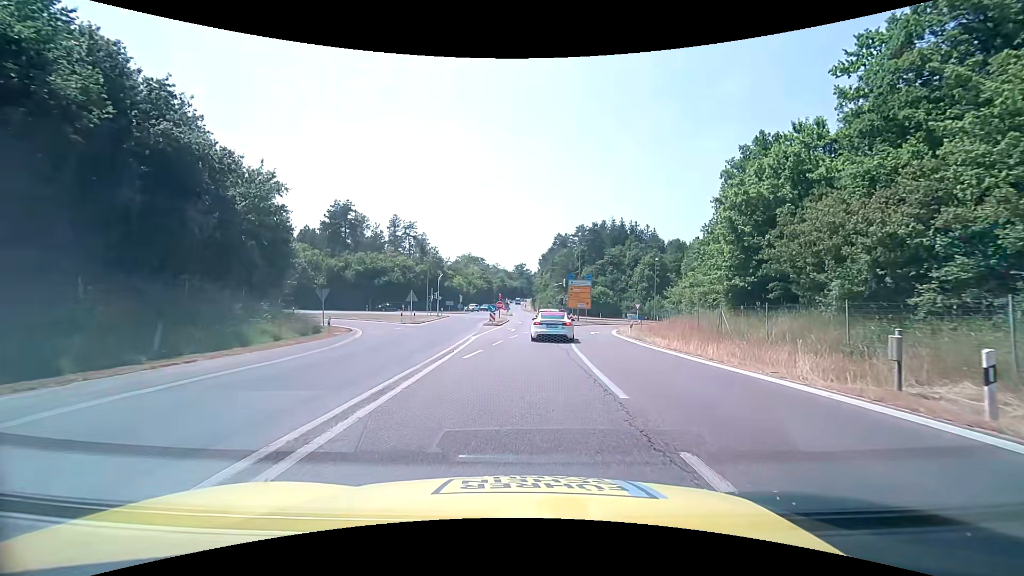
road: motorway_link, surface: asphalt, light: Day
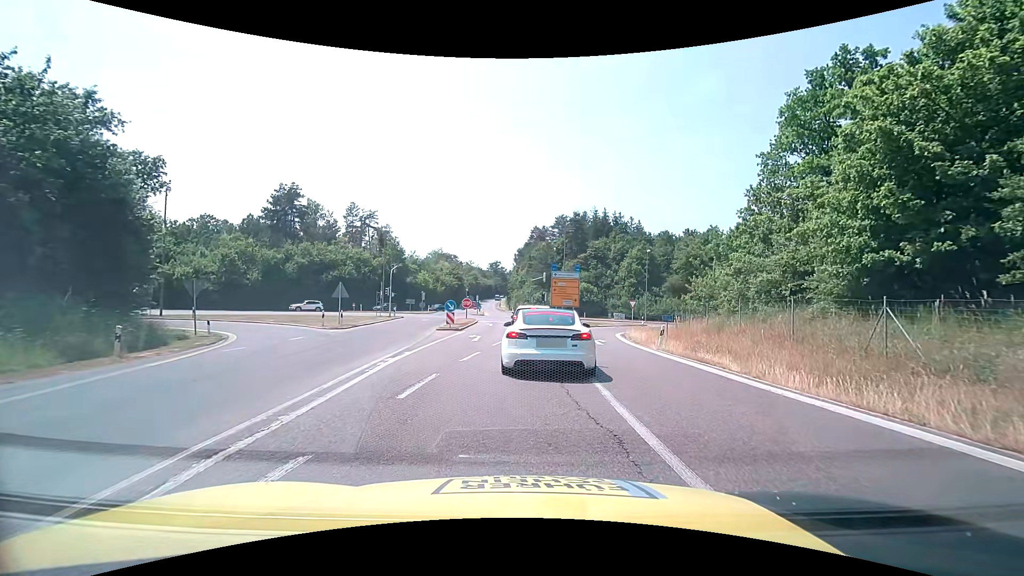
(+0.2, +12.7) m; +3°
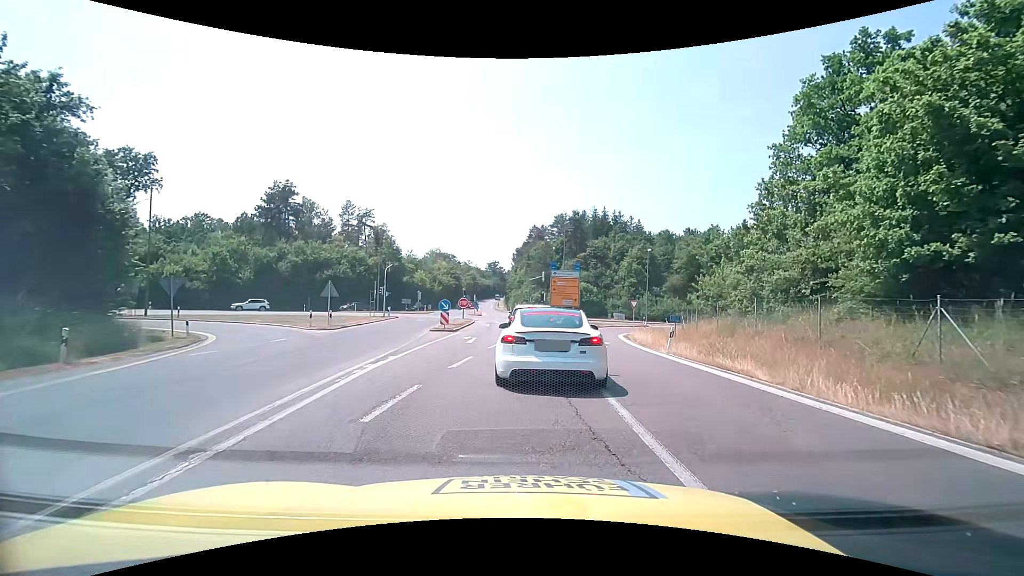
(0.0, +1.6) m; -1°
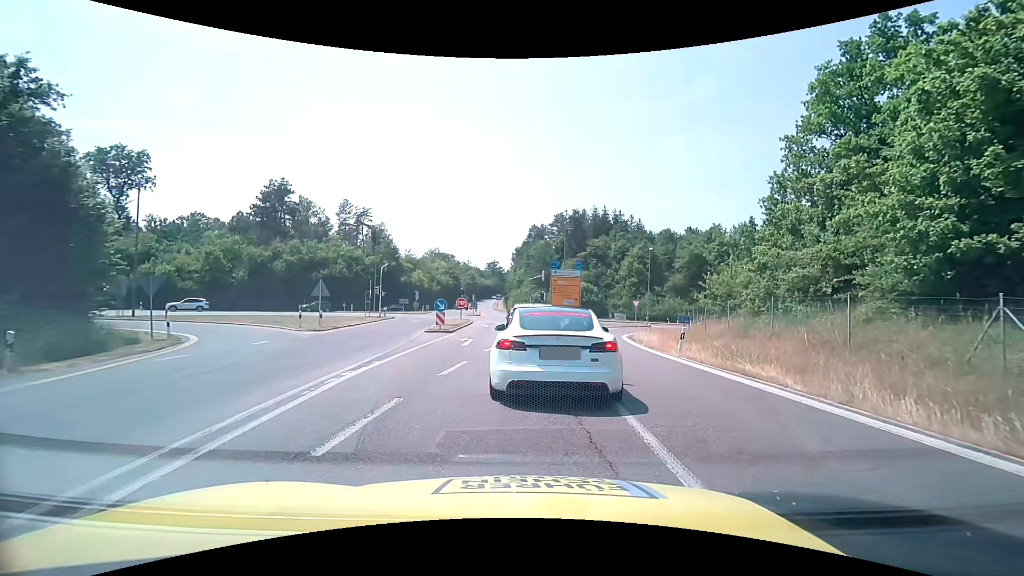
(0.0, +1.4) m; +2°
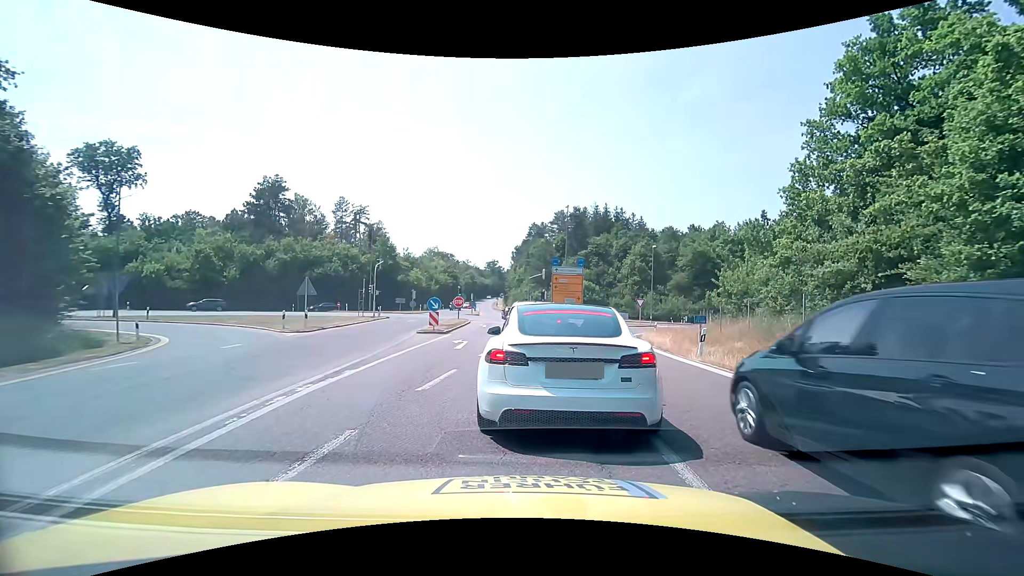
(0.0, +2.0) m; -1°
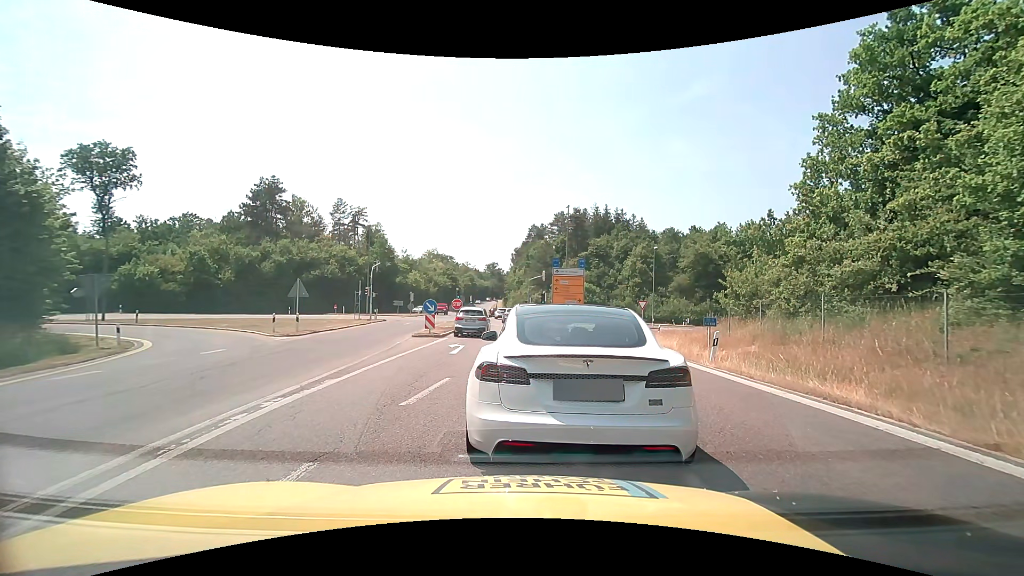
(0.0, +1.1) m; 0°
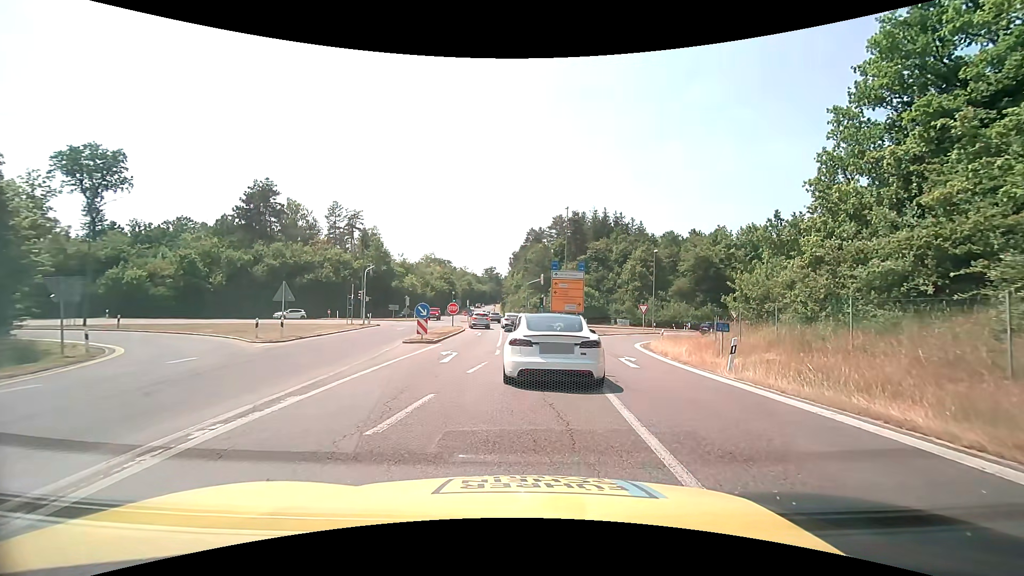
(0.0, +1.6) m; -1°
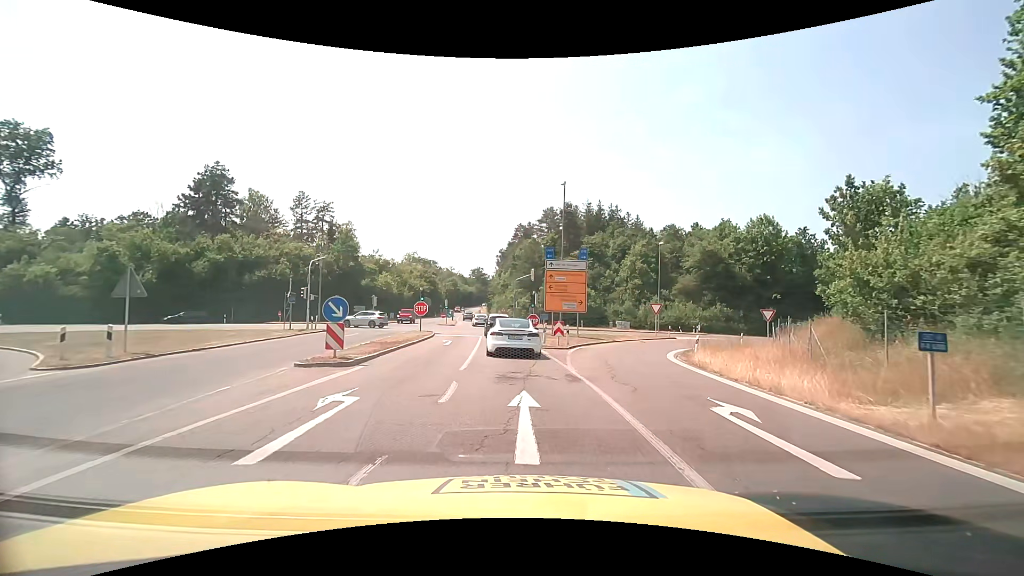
(+0.4, +10.4) m; +3°
(0, +10) (0, +20) (-1, +30) (-2, +40) (-3, +50) (-5, +60) (-6, +70) (-8, +80) (-9, +89) (-11, +99) m
